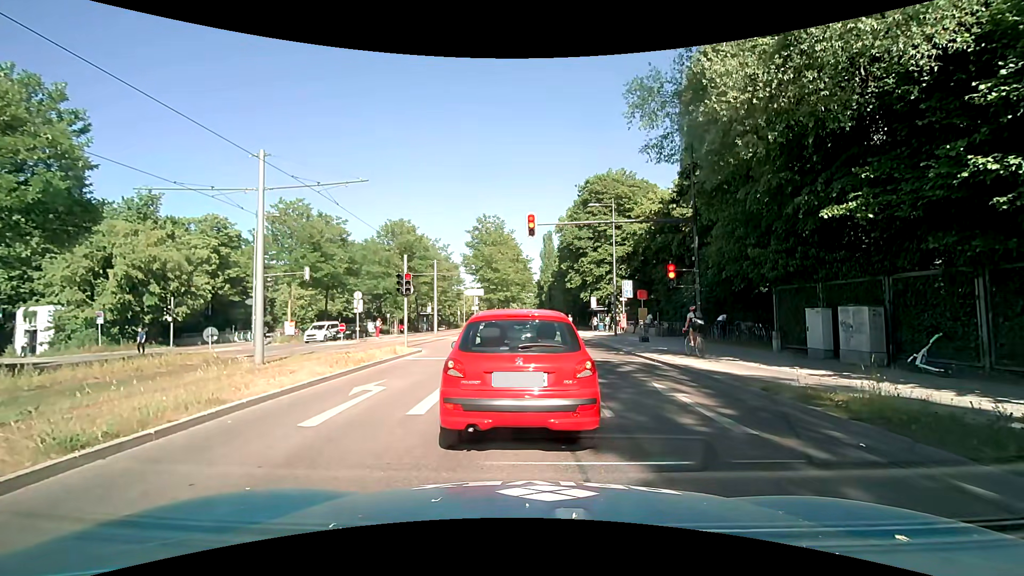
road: secondary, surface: asphalt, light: Day
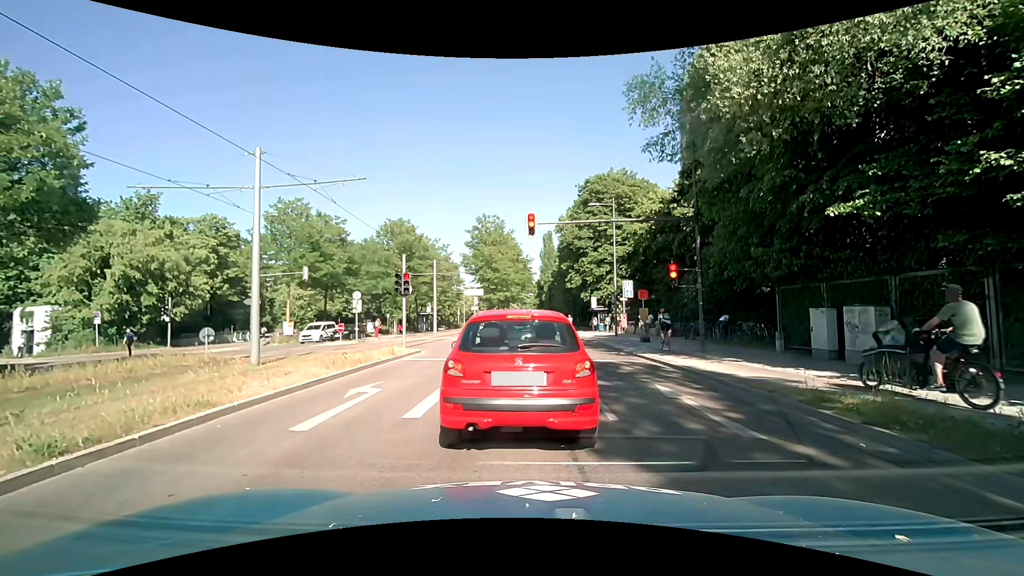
(0.0, +0.2) m; 0°
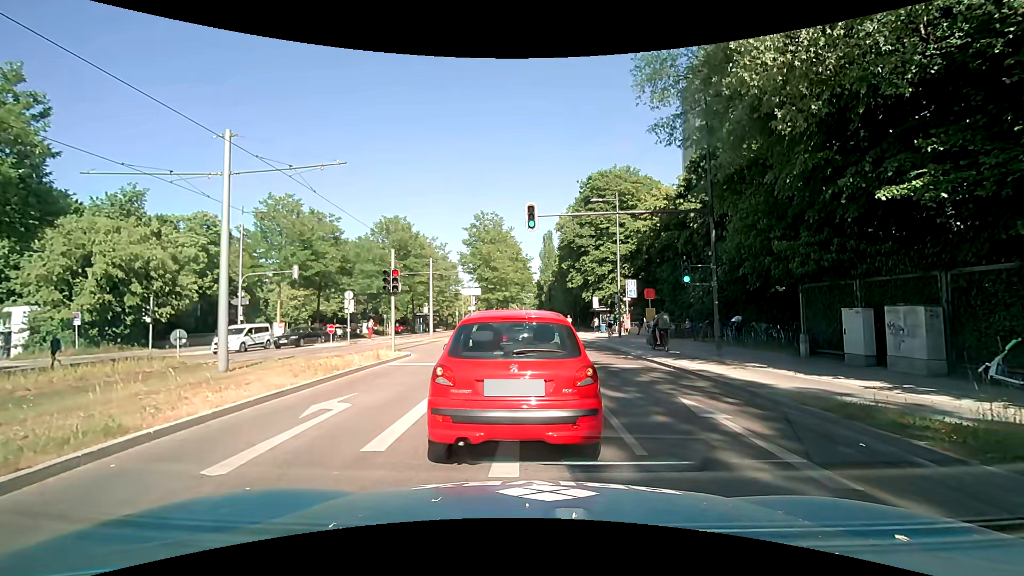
(0.0, +1.7) m; 0°
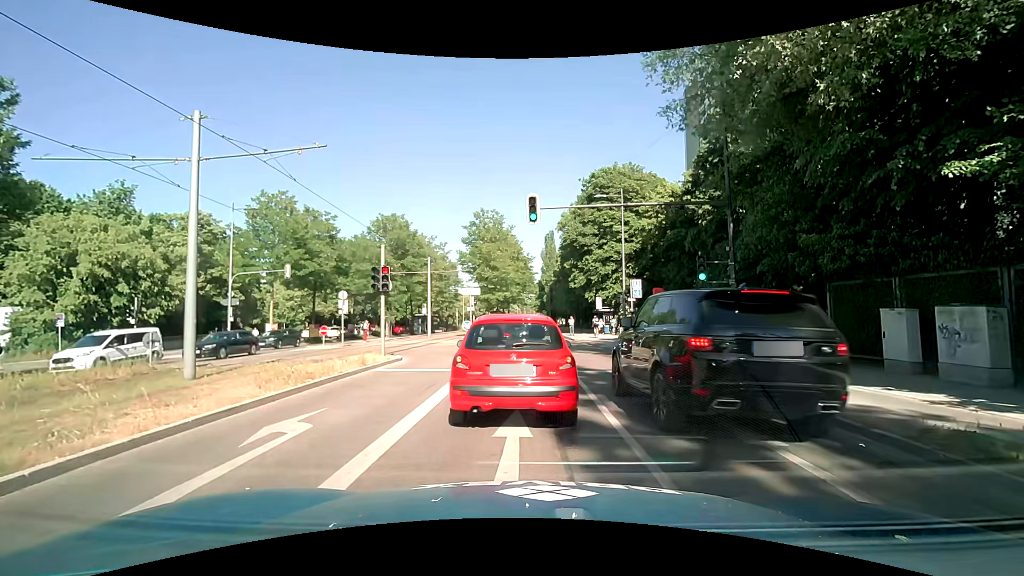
(0.0, +1.5) m; +1°
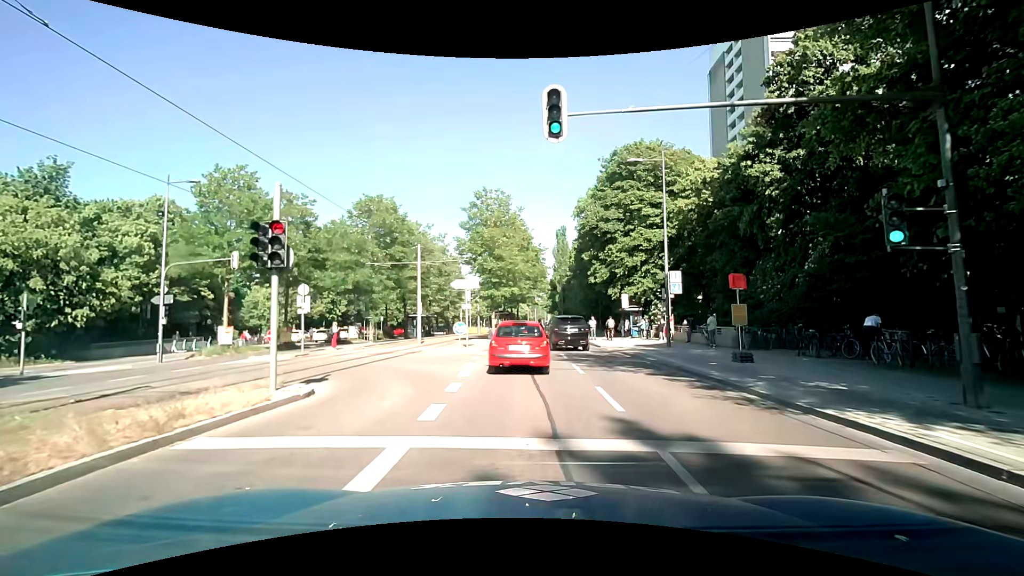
(0.0, +8.5) m; -1°
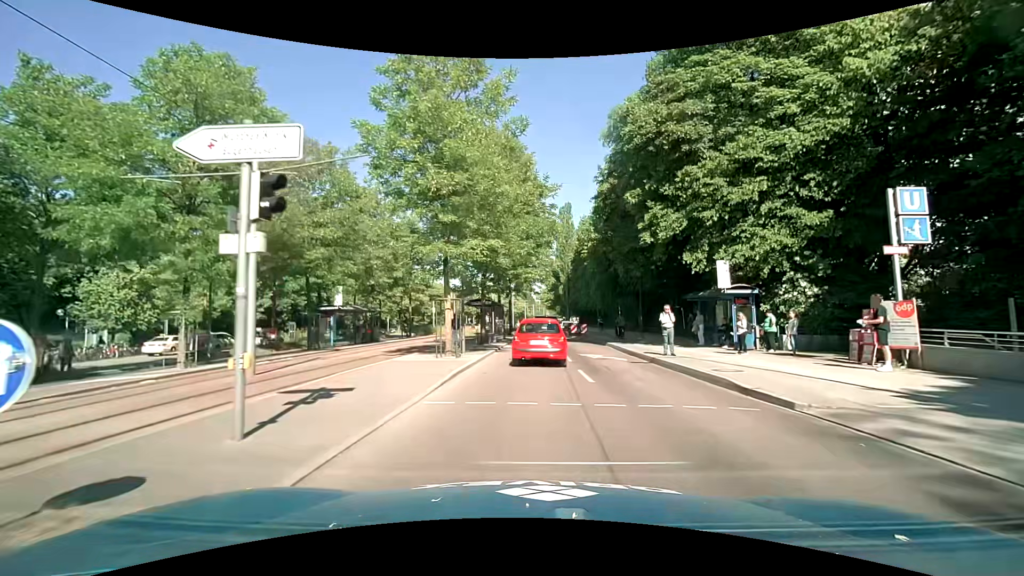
(0.0, +21.8) m; +1°
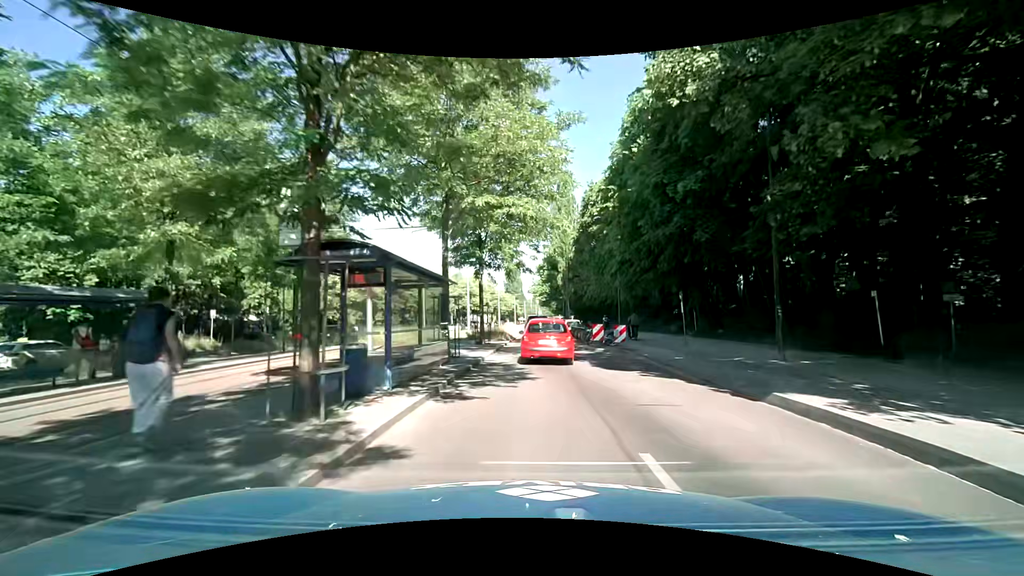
(+0.1, +20.9) m; +1°
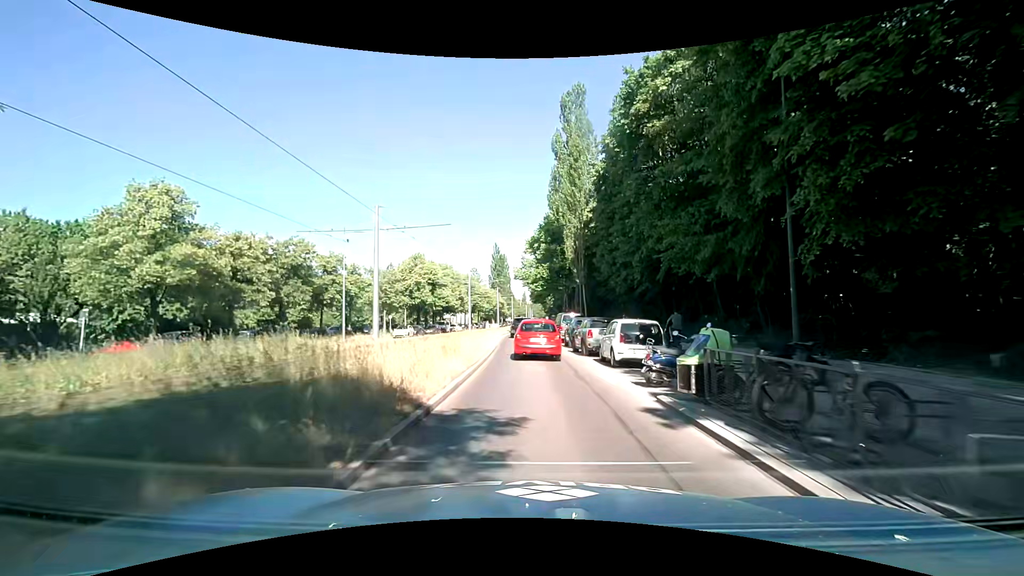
(+0.2, +30.2) m; +1°
(0, +10) (0, +20) (0, +30) (0, +40) (0, +50) (0, +60) (0, +70) (0, +80) (+1, +90) (+1, +100) m
